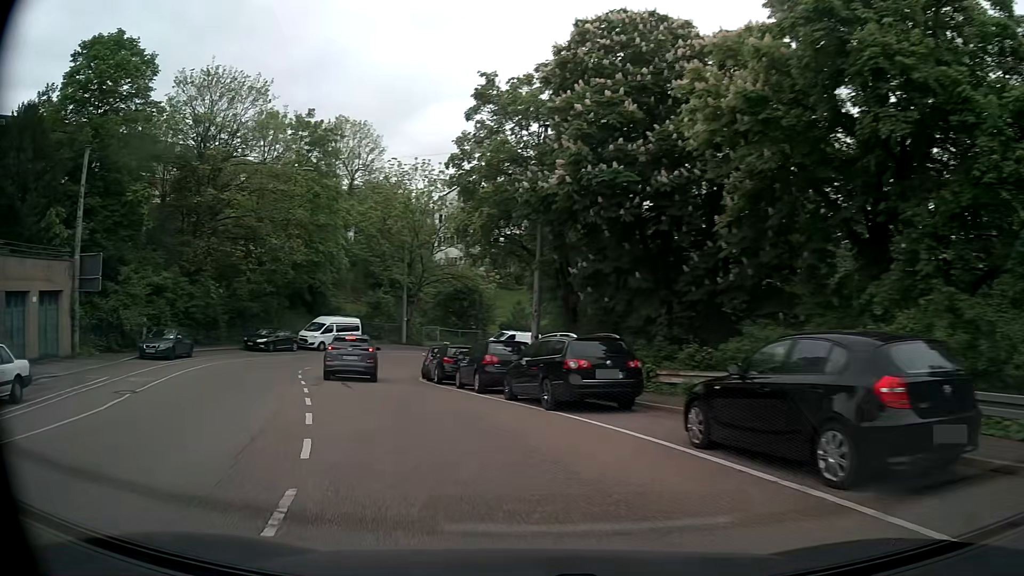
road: tertiary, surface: asphalt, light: Day
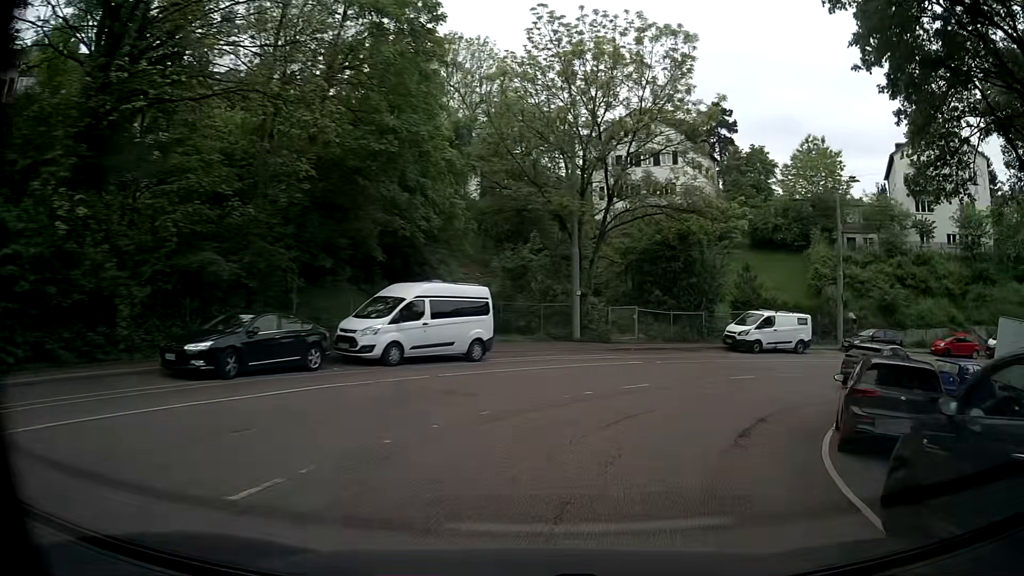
(-6.6, +26.4) m; -12°
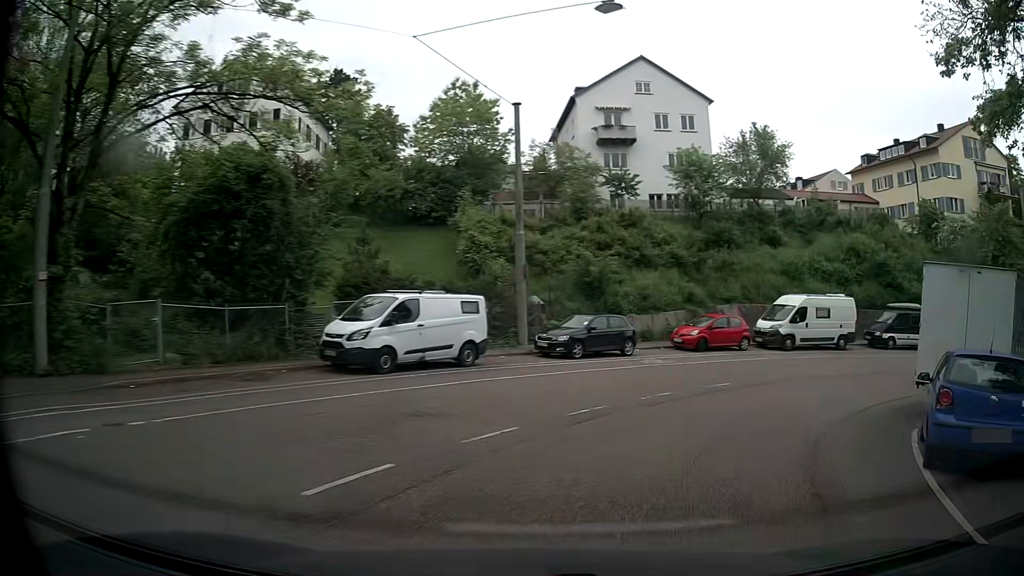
(+3.9, +15.4) m; +31°
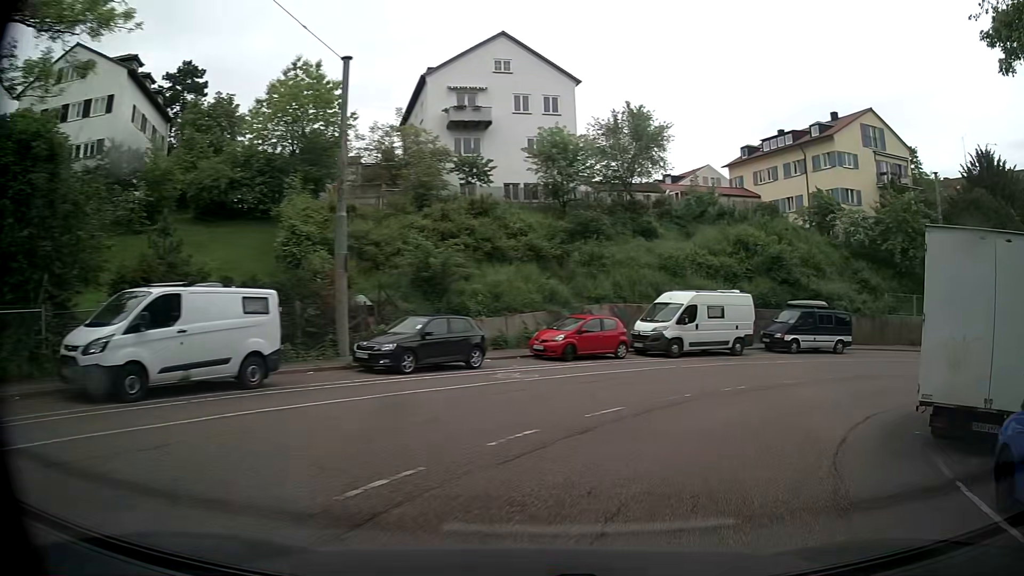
(+0.6, +5.3) m; +13°
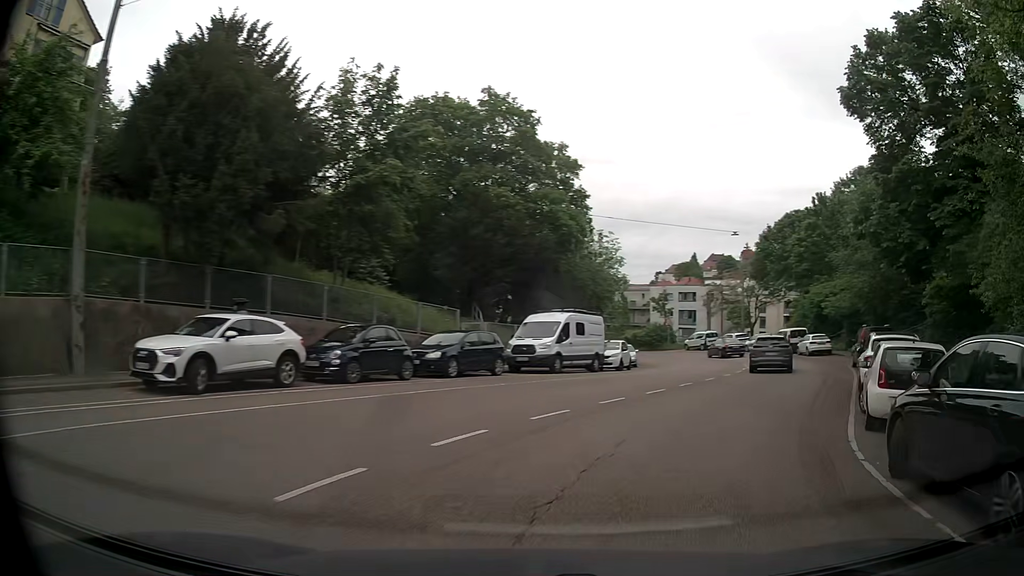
(+14.4, +21.3) m; +69°
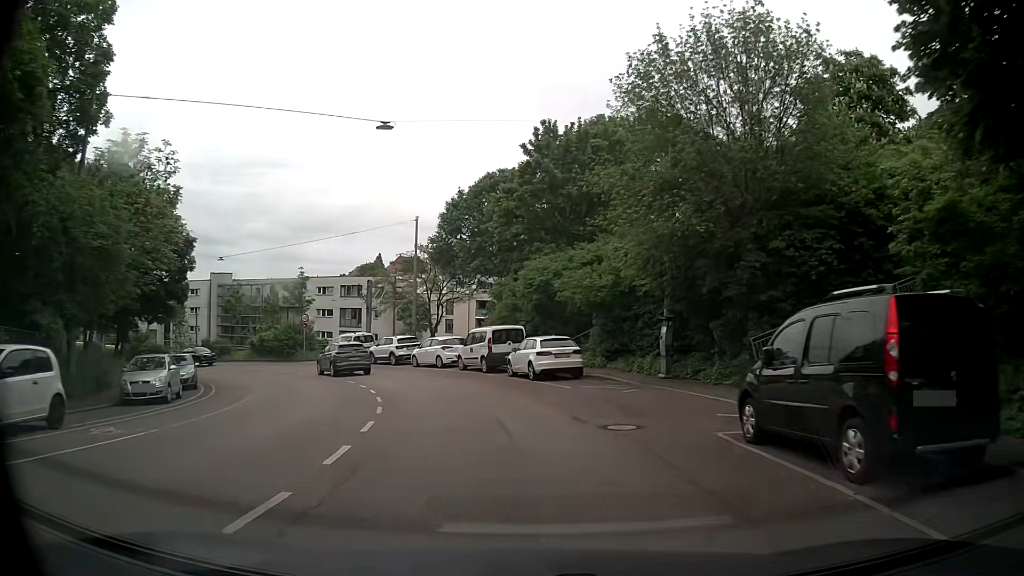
(+7.9, +21.8) m; +28°
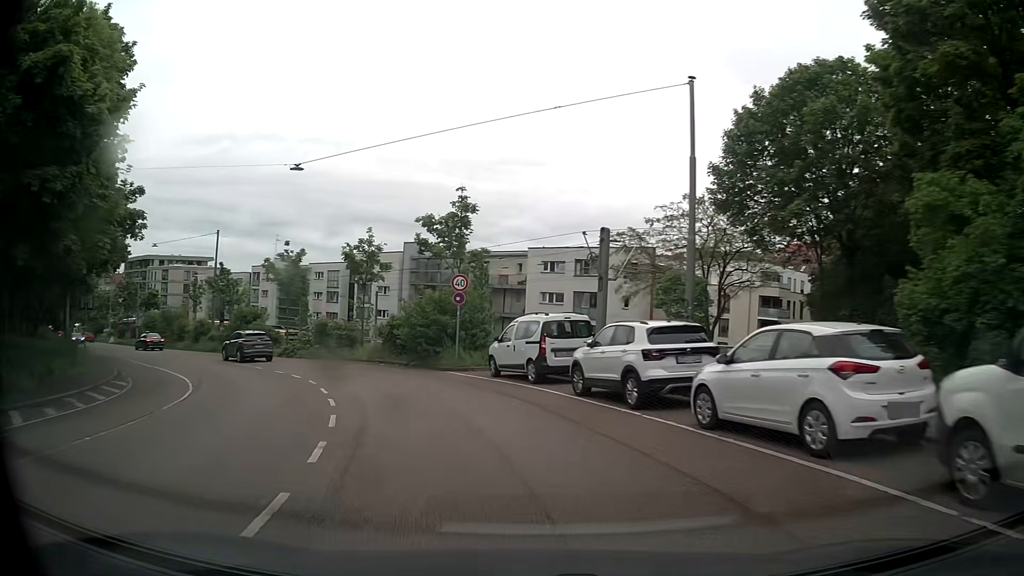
(-3.9, +24.5) m; -22°
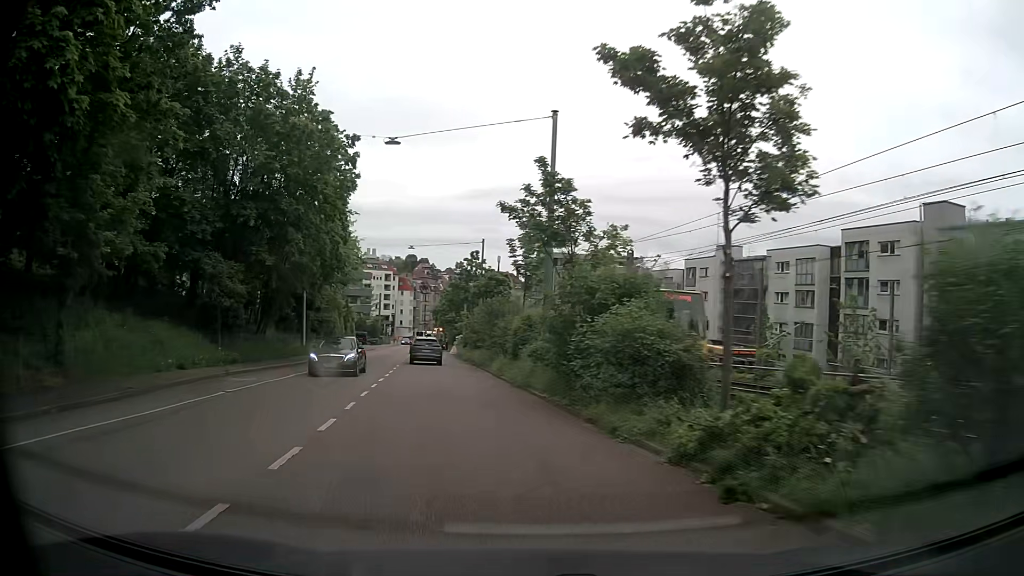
(-9.8, +29.7) m; -38°
(-1, +10) (-3, +20) (-4, +30) (-6, +39) (-8, +49) (-10, +59) (-12, +69) (-14, +79) (-16, +88) (-19, +98) m
